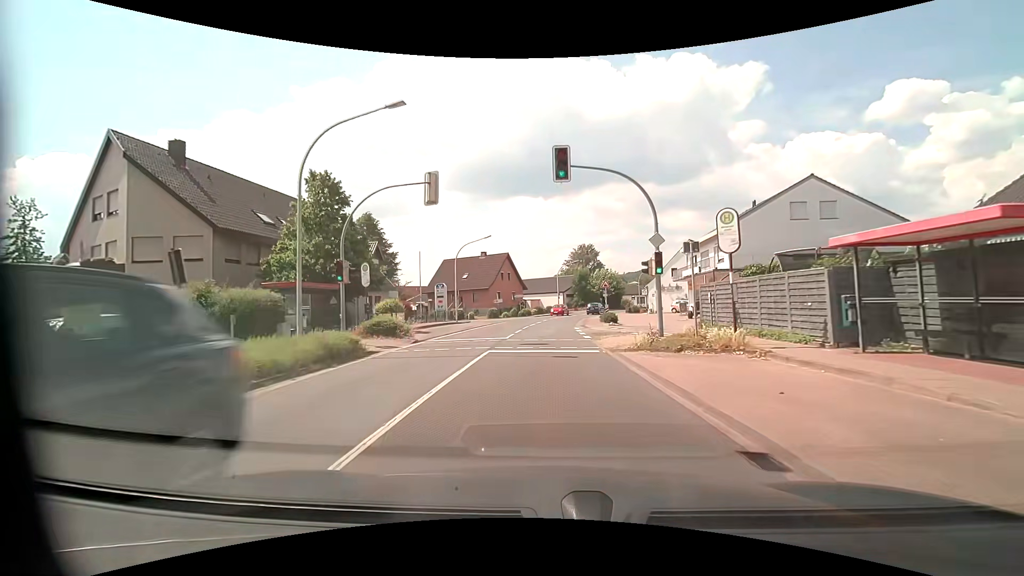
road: primary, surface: asphalt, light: Day
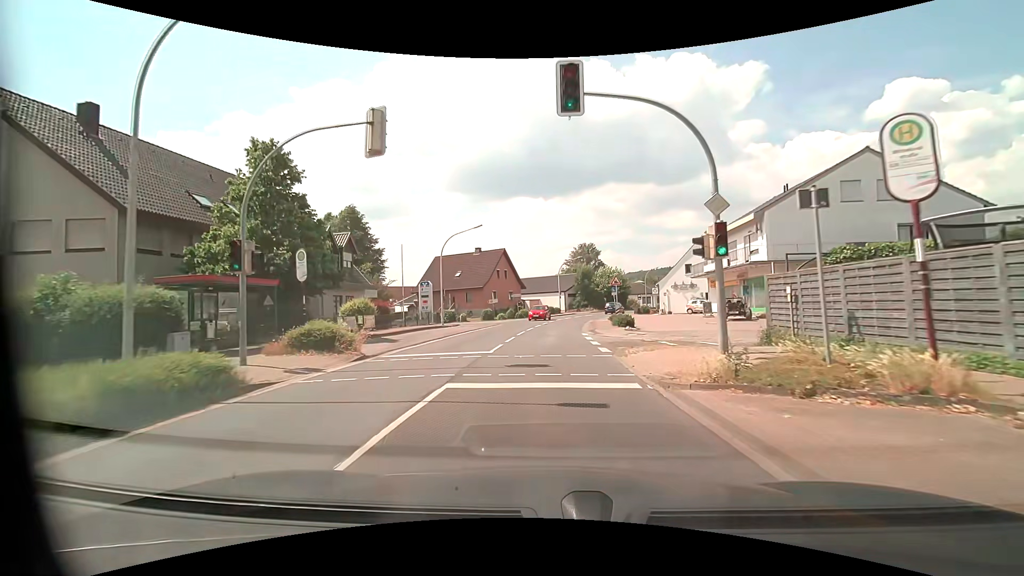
(0.0, +6.4) m; 0°
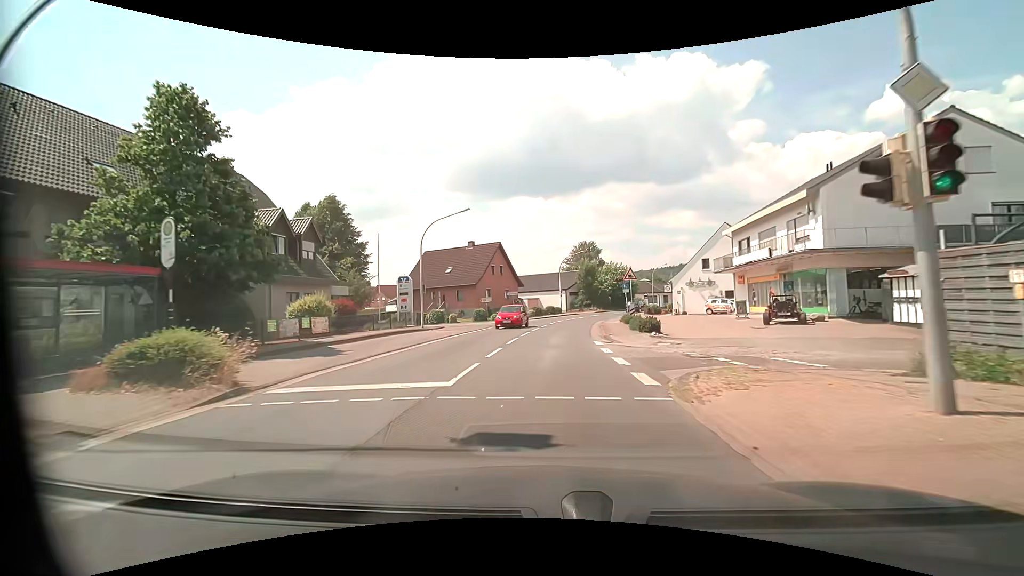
(0.0, +6.4) m; -1°
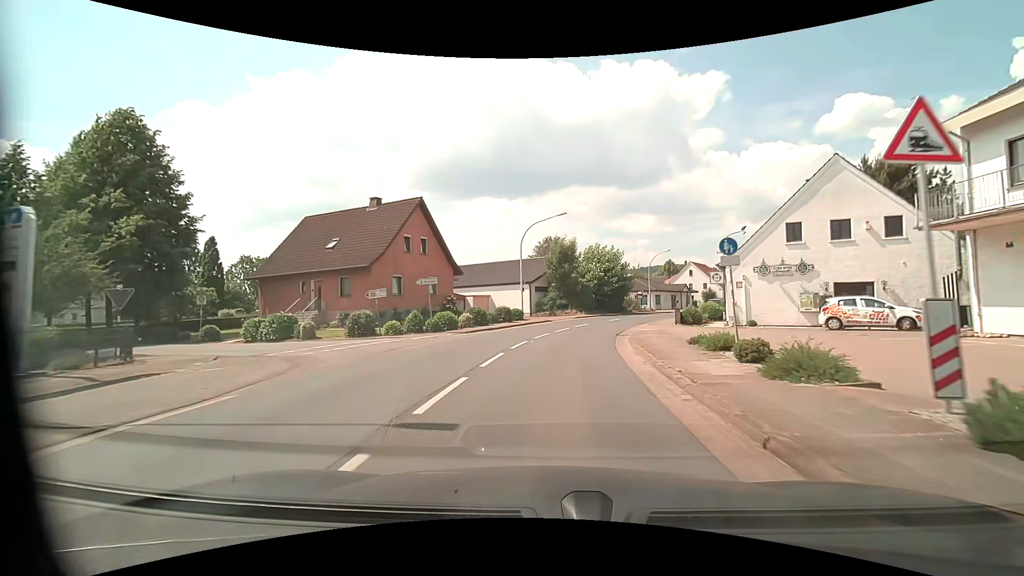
(+1.0, +25.7) m; +5°
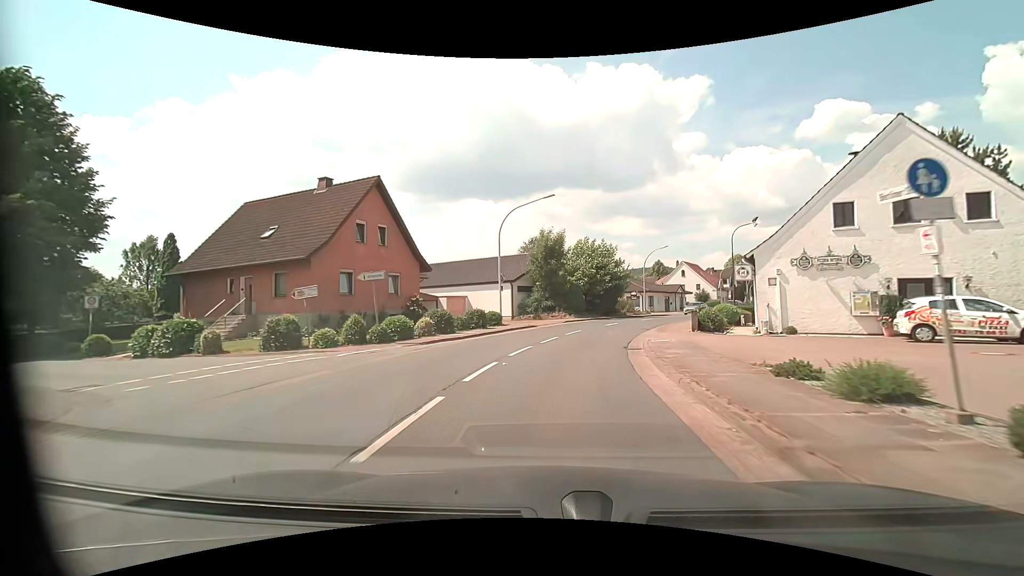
(+0.1, +6.4) m; +1°
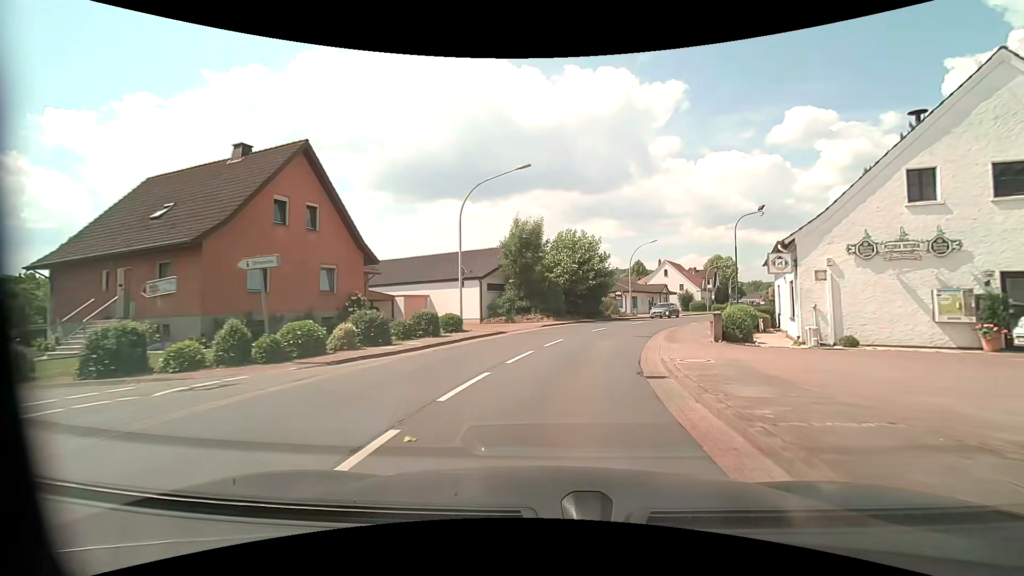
(+0.1, +6.4) m; +3°
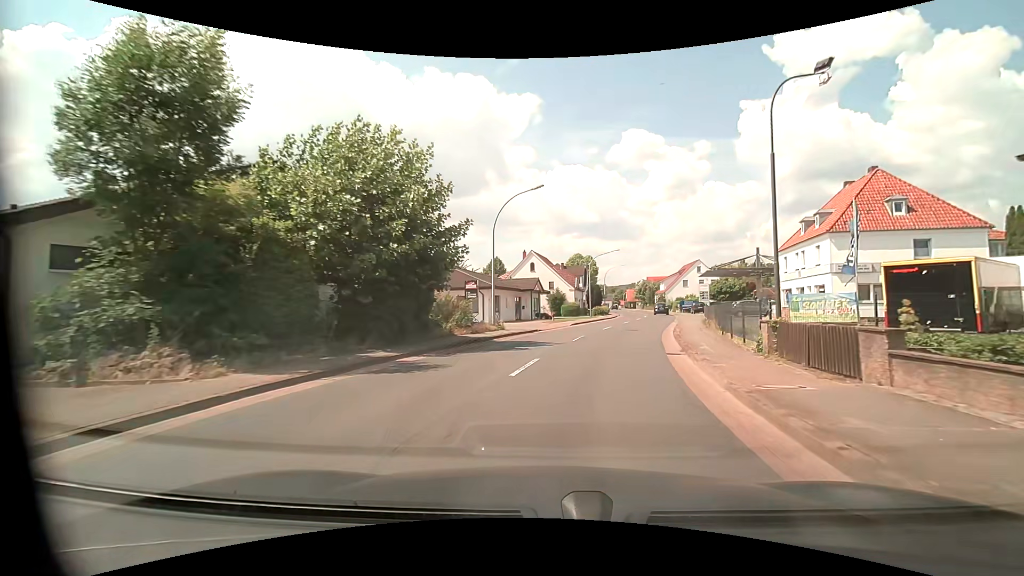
(+3.3, +25.0) m; +16°
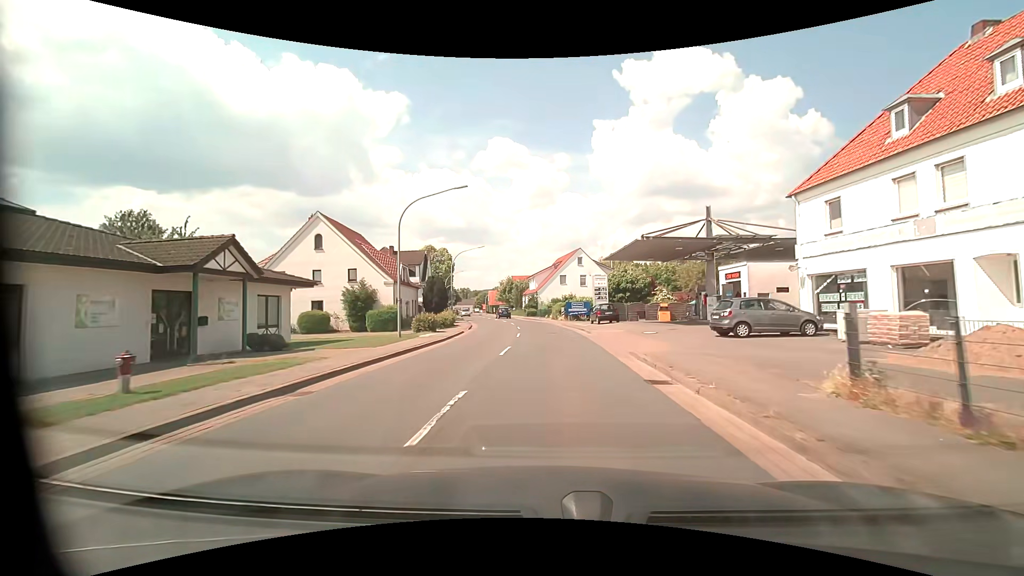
(+5.1, +31.3) m; +15°
(0, +10) (0, +20) (0, +30) (-1, +40) (-2, +50) (-4, +60) (-6, +70) (-8, +79) (-10, +89) (-12, +99) m
